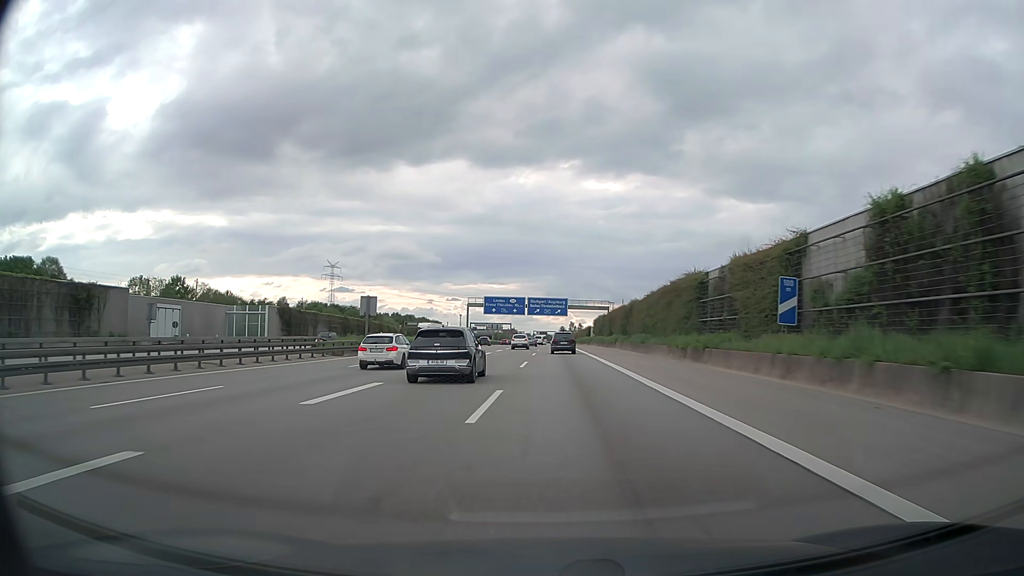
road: motorway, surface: asphalt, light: Day
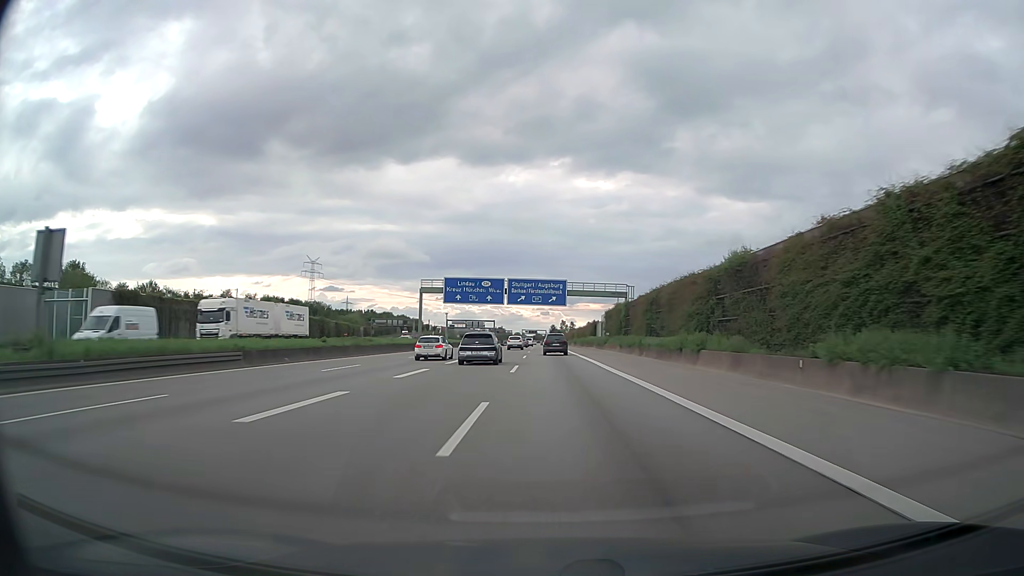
(+0.3, +39.0) m; +1°
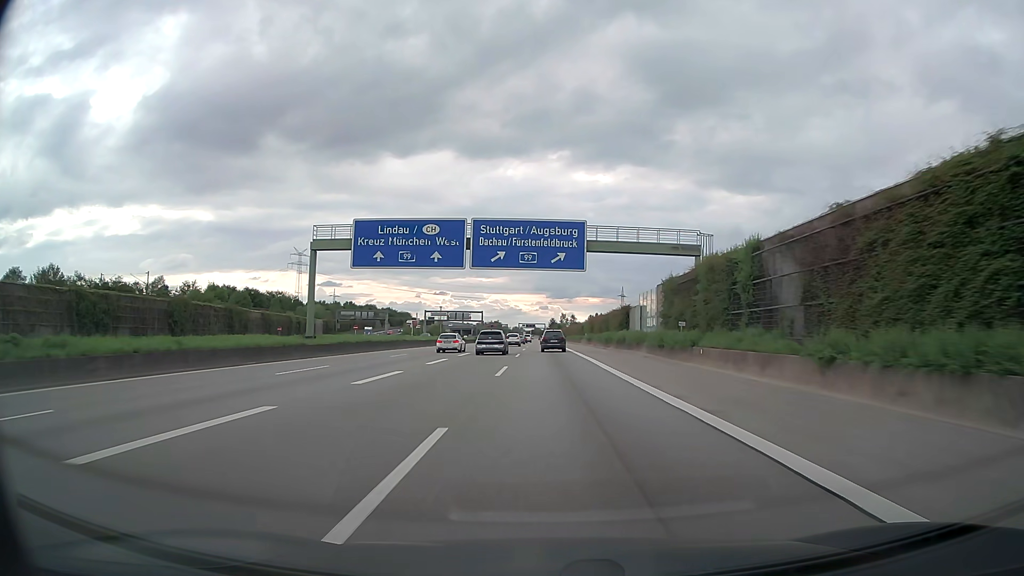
(+0.1, +40.2) m; 0°
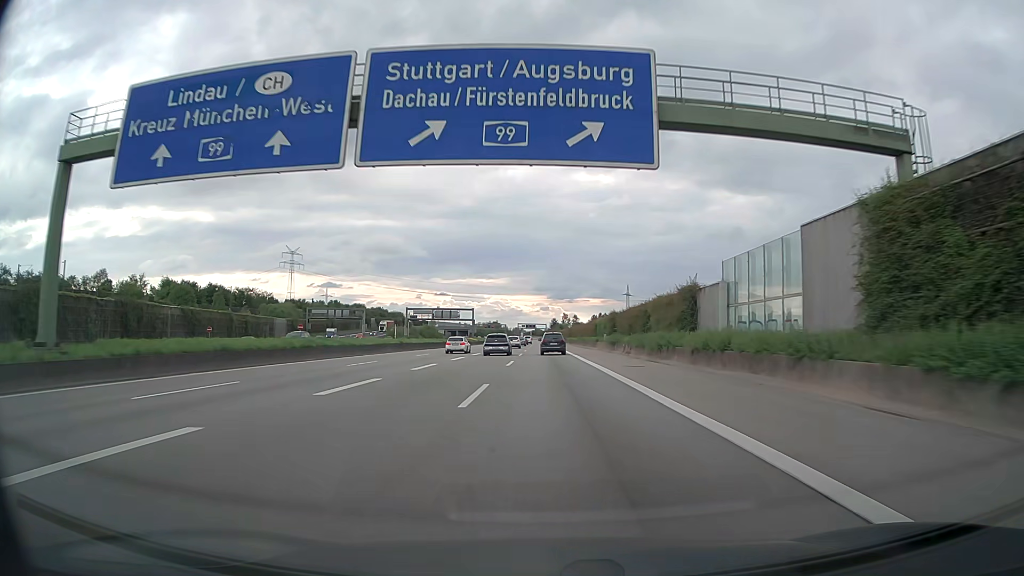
(0.0, +27.0) m; 0°
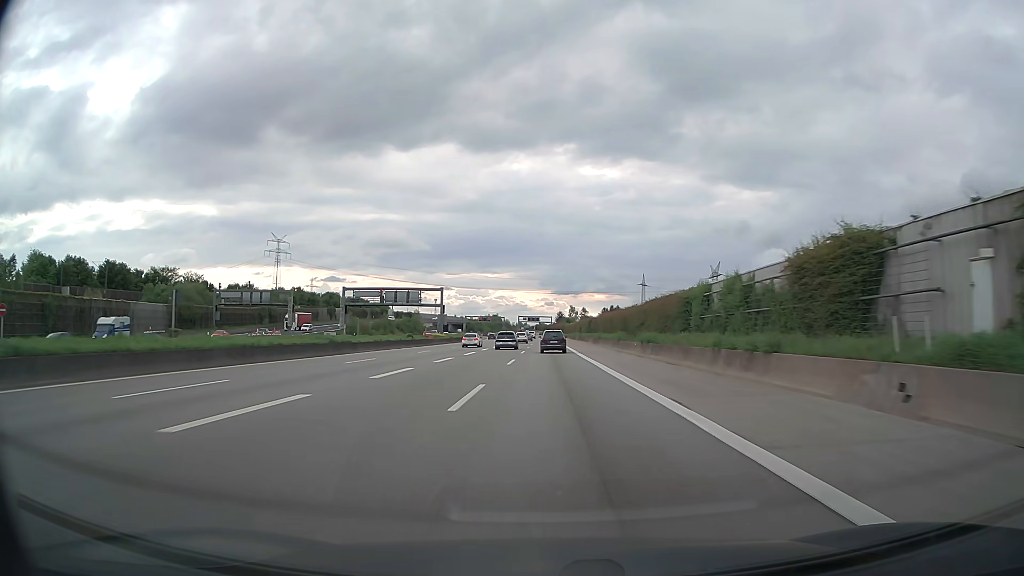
(-0.2, +55.0) m; 0°
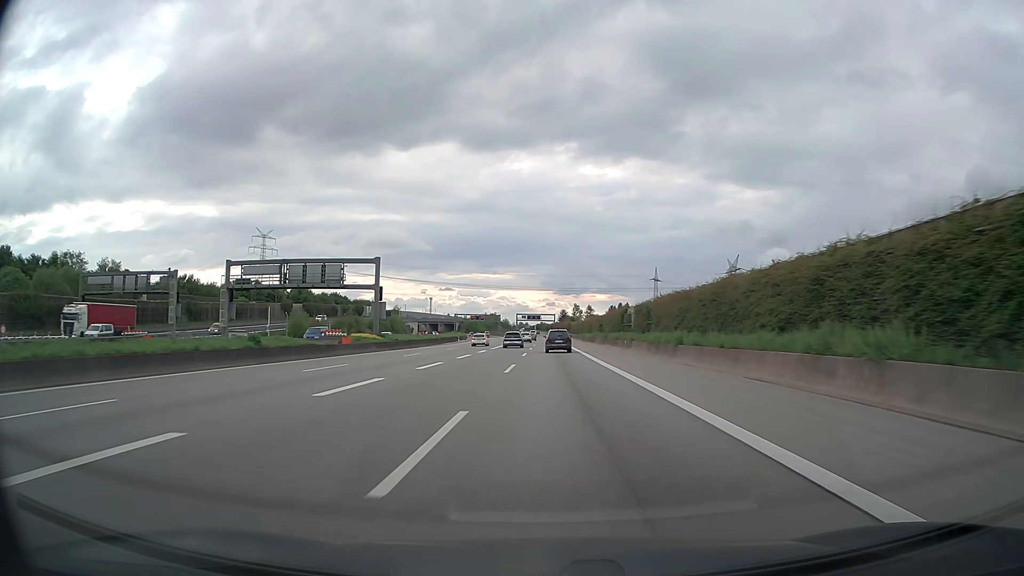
(-0.2, +42.2) m; 0°
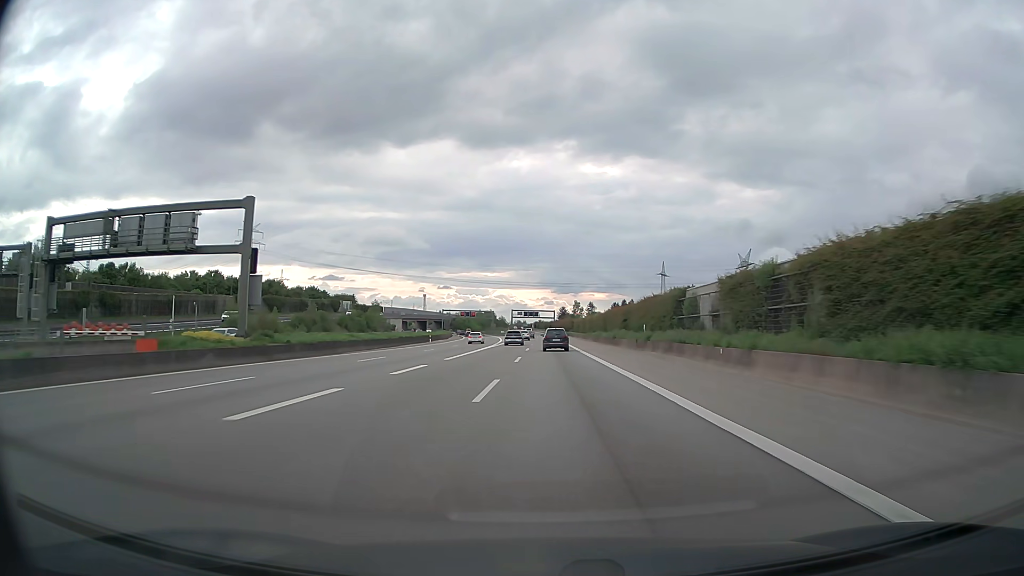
(0.0, +28.6) m; 0°
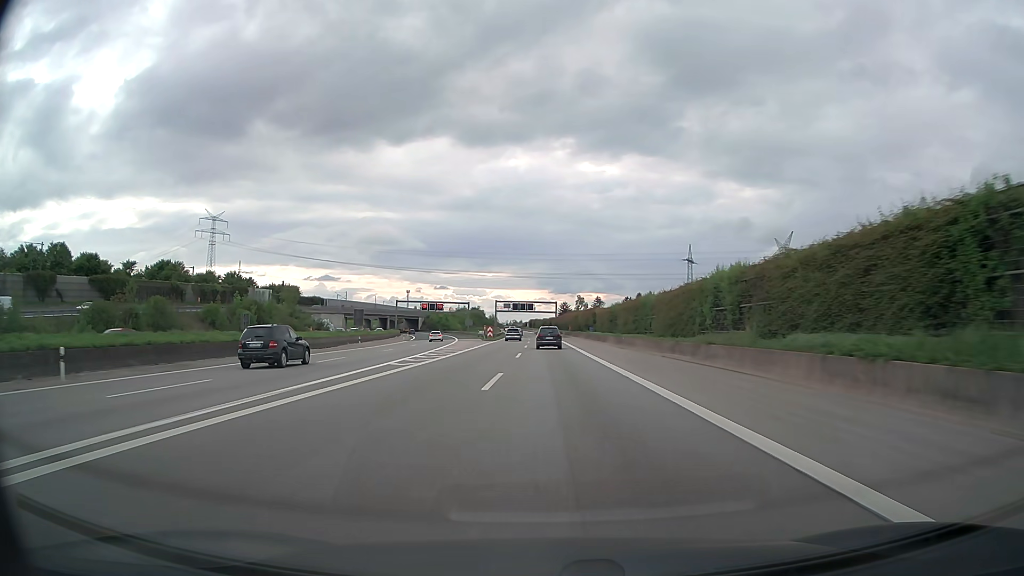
(+0.1, +72.8) m; 0°
(0, +10) (0, +20) (0, +30) (0, +40) (0, +50) (0, +60) (0, +70) (0, +80) (0, +90) (0, +100) m
